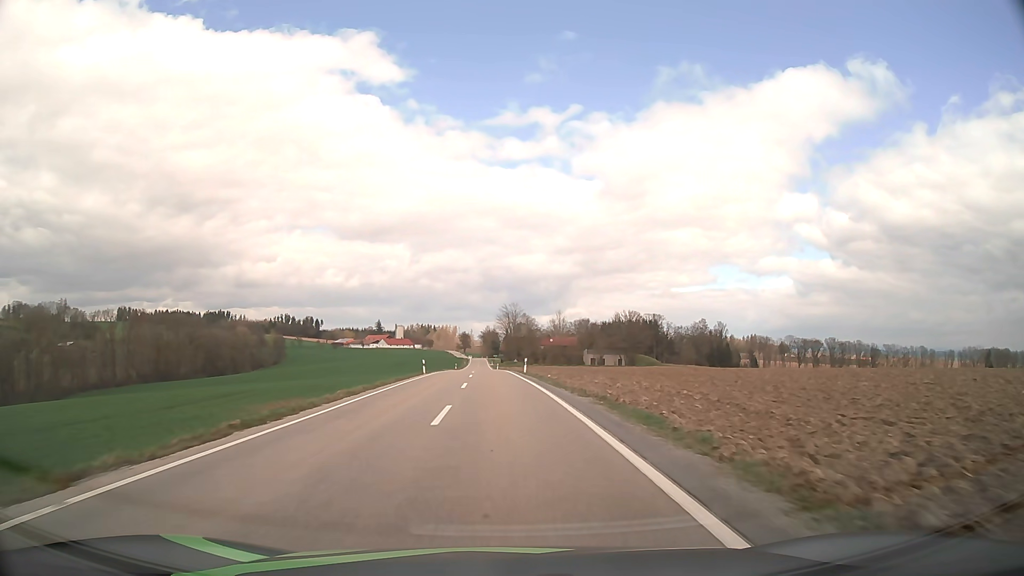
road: tertiary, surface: asphalt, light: Day
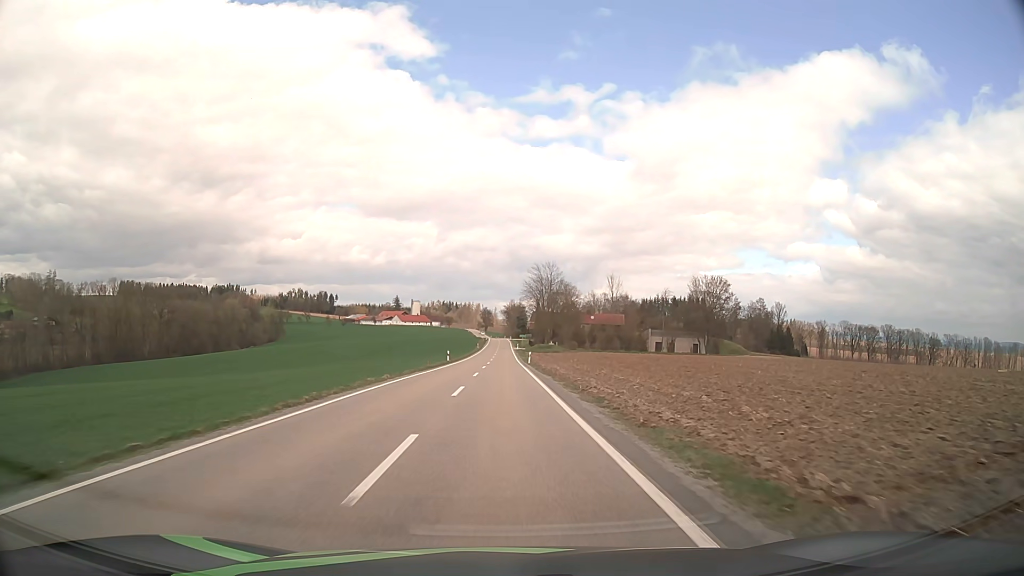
(-1.5, +55.7) m; -2°
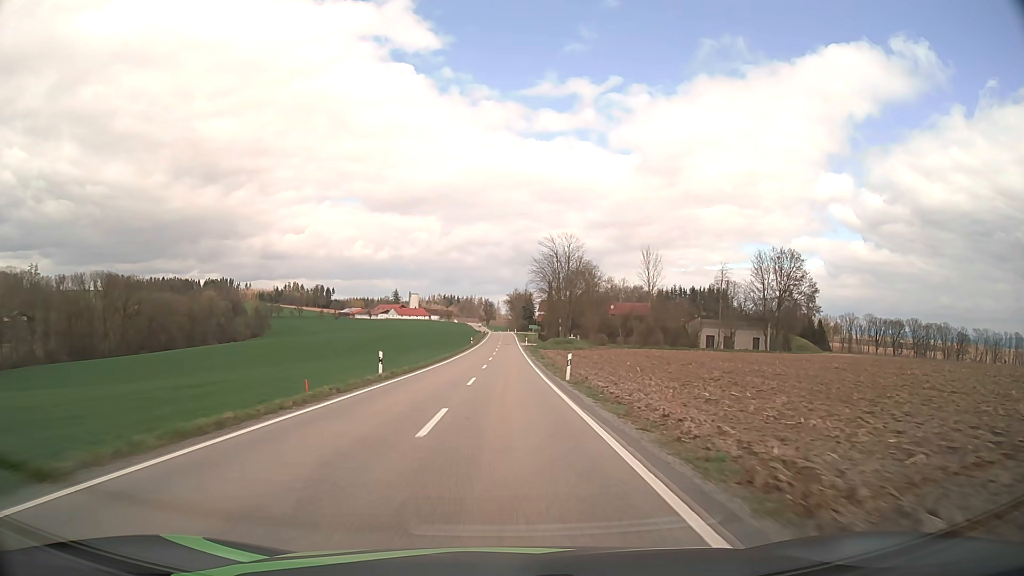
(-0.1, +33.3) m; 0°
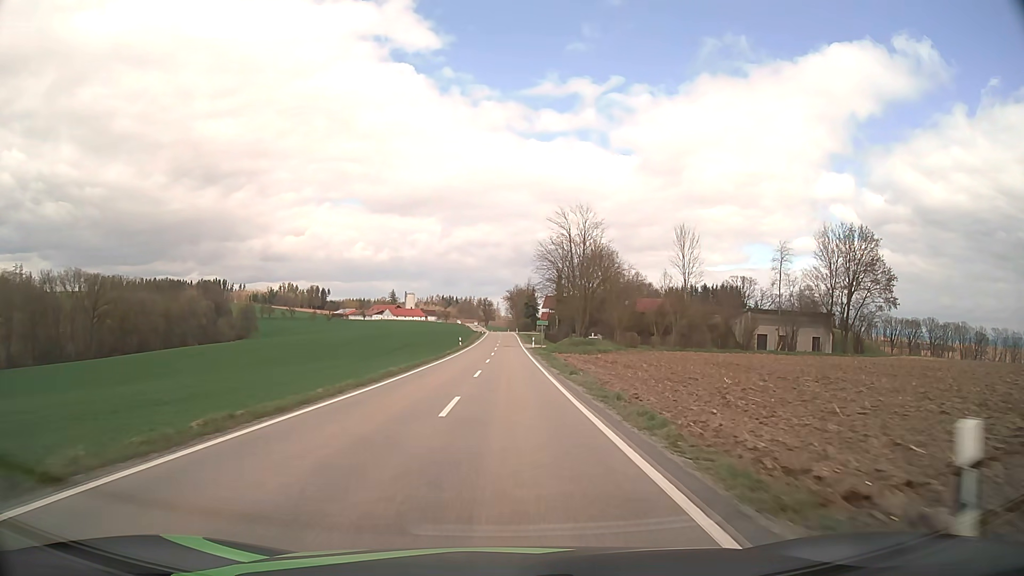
(0.0, +22.3) m; 0°
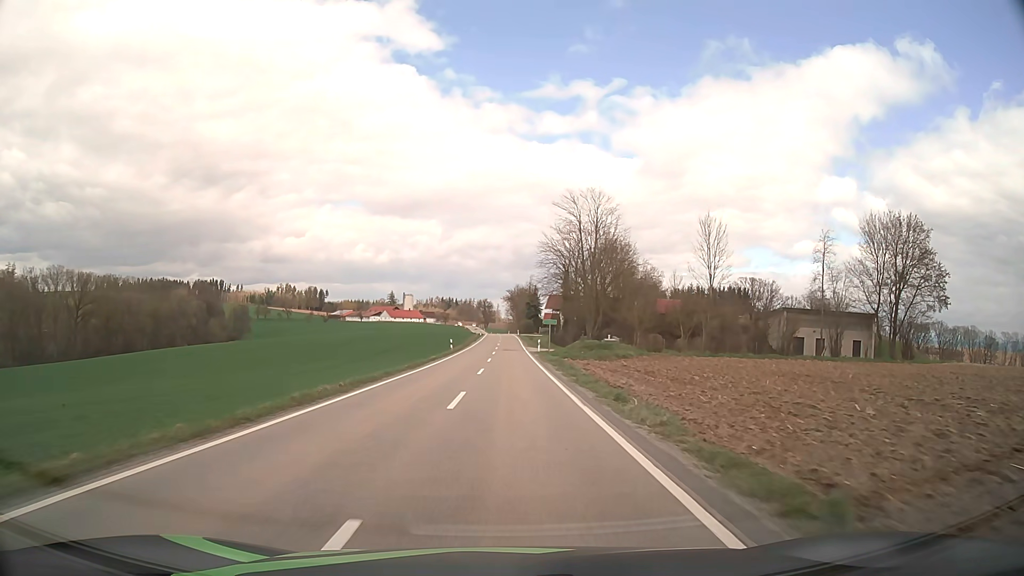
(0.0, +11.1) m; 0°
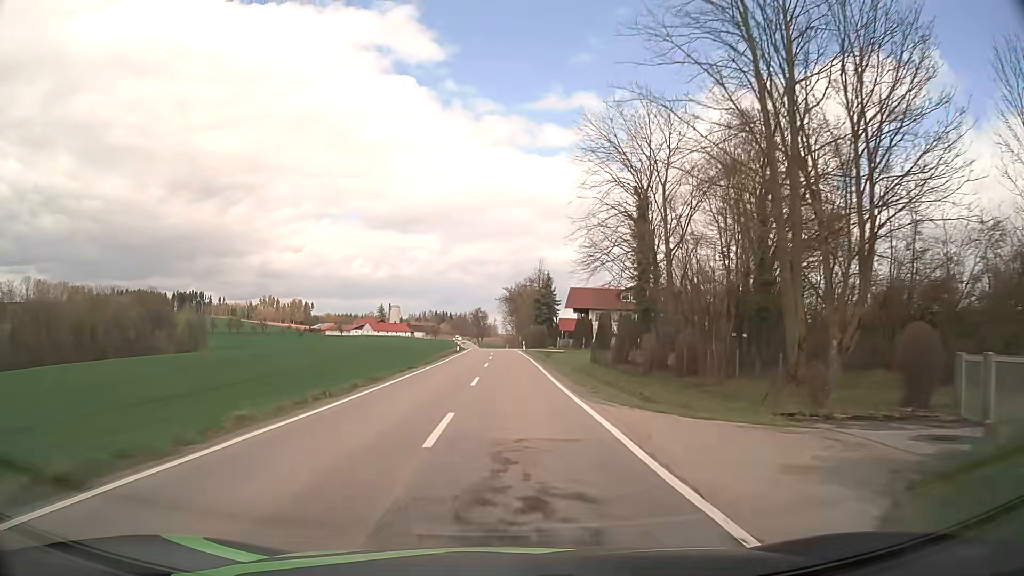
(+0.2, +54.4) m; 0°
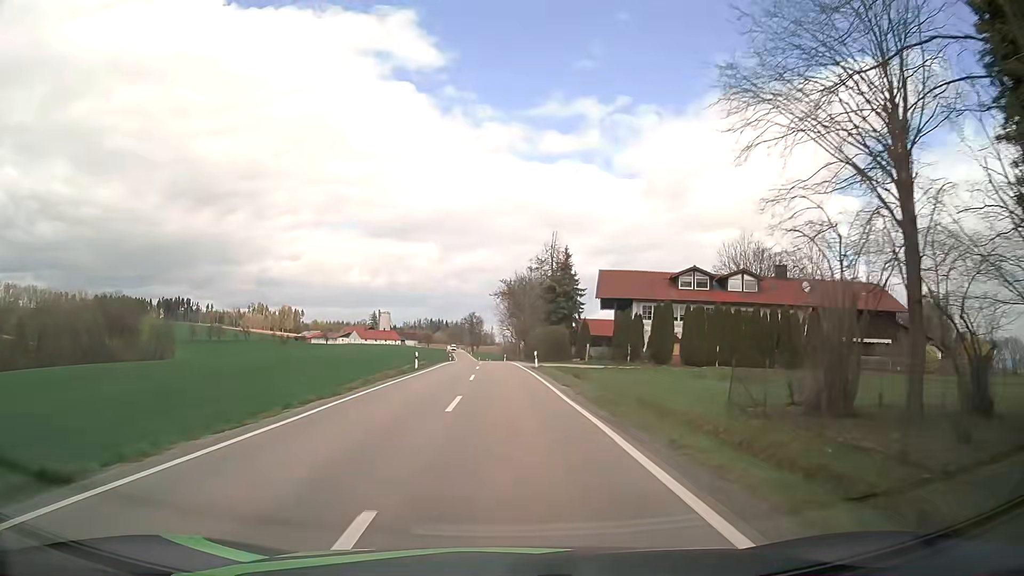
(+0.1, +32.2) m; 0°
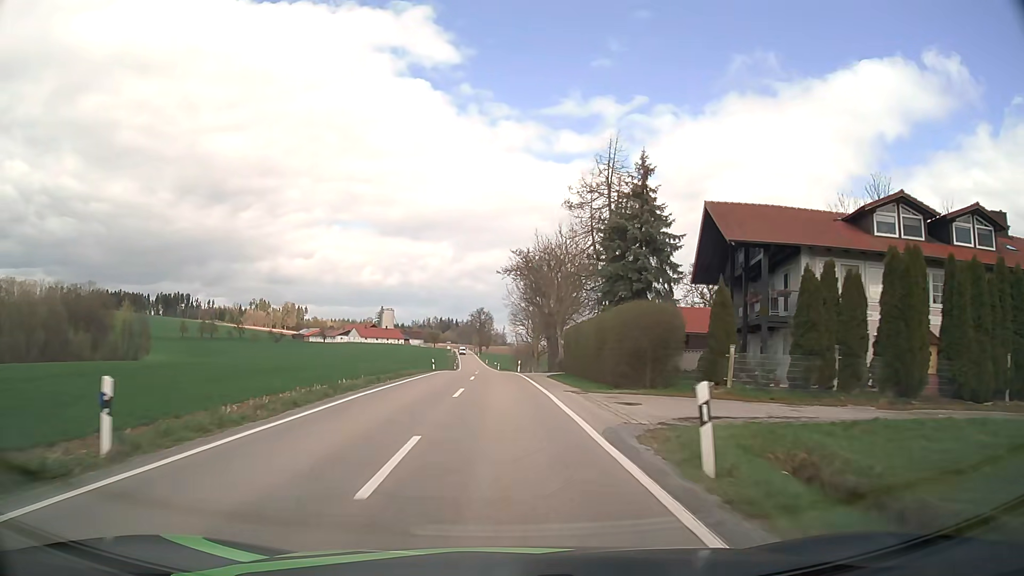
(-0.1, +32.5) m; -1°
(0, +10) (0, +20) (0, +30) (0, +40) (-1, +50) (-1, +60) (-1, +70) (-2, +80) (-2, +90) (-2, +100) m
